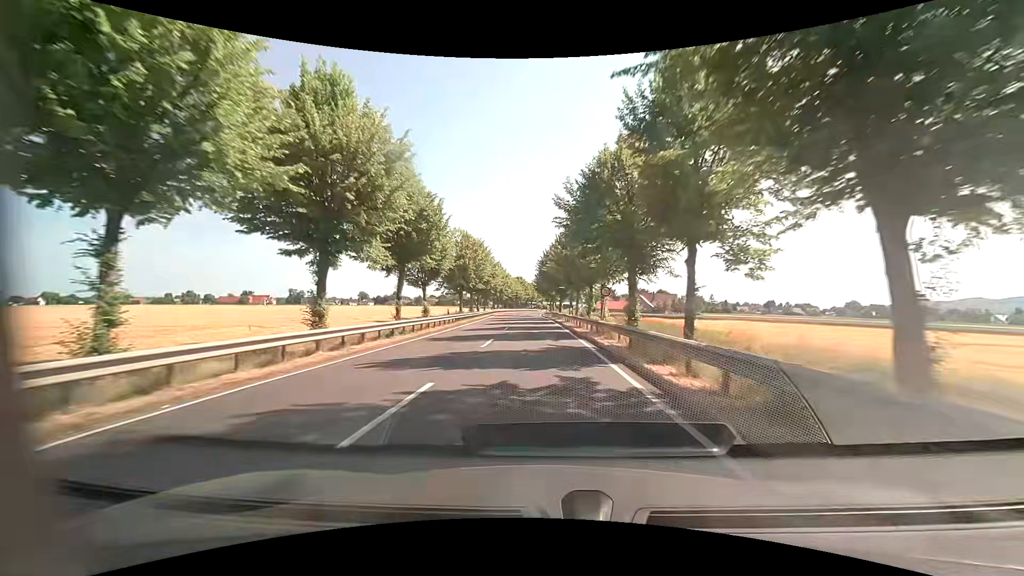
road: primary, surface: asphalt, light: Day
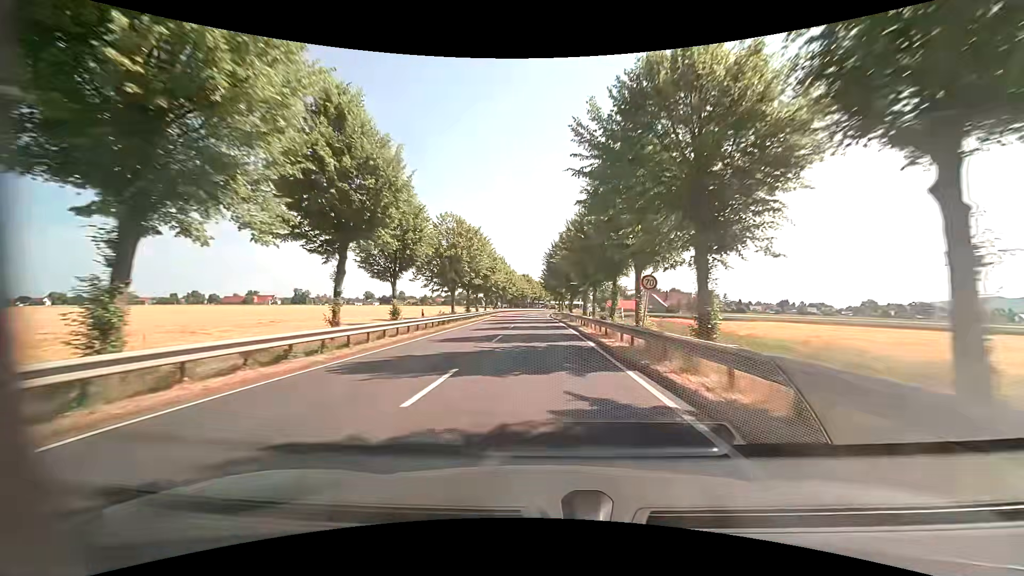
(-0.1, +10.0) m; -1°
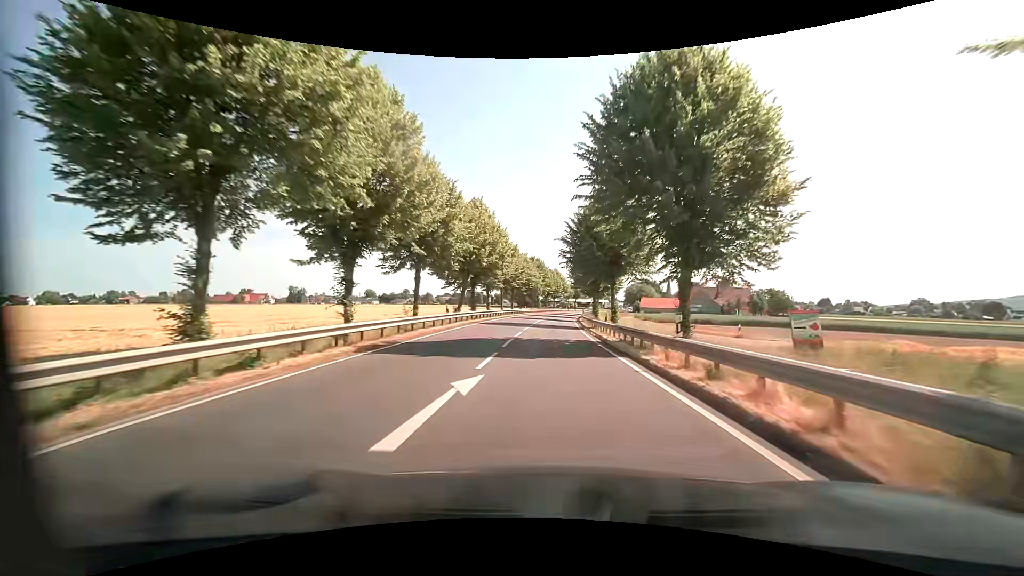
(-1.0, +50.5) m; -2°
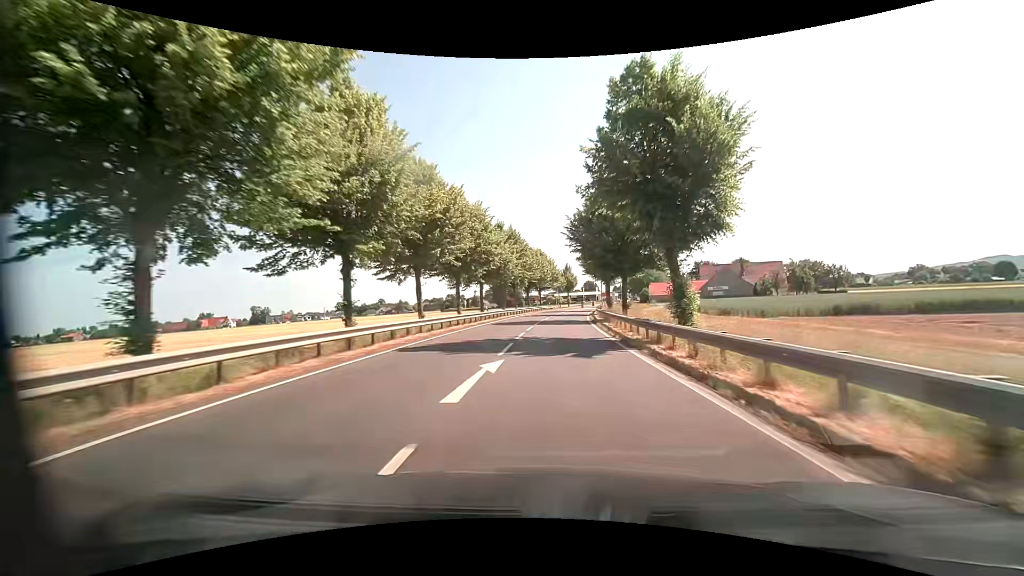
(+0.5, +39.6) m; +2°
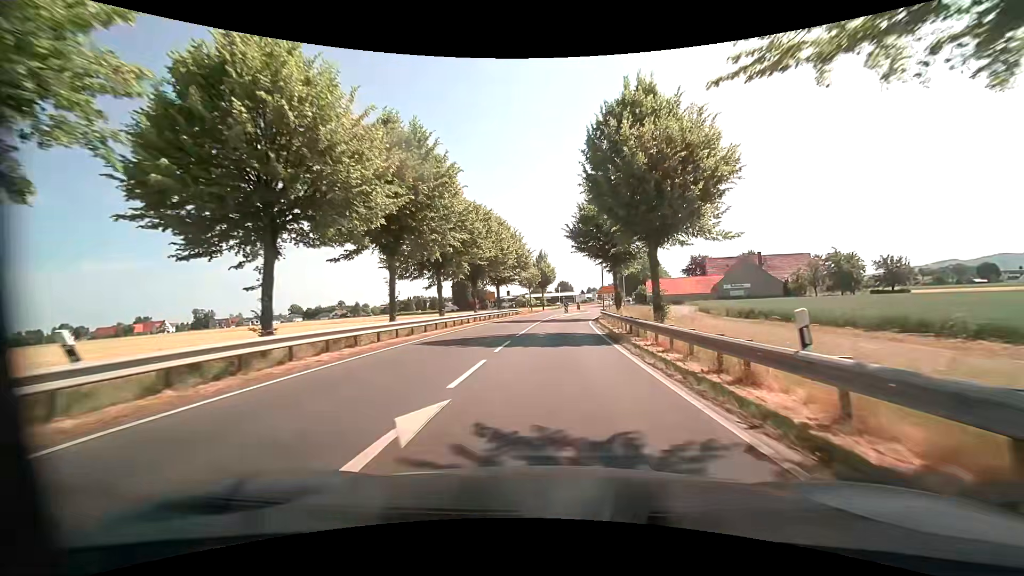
(+1.0, +34.4) m; +3°
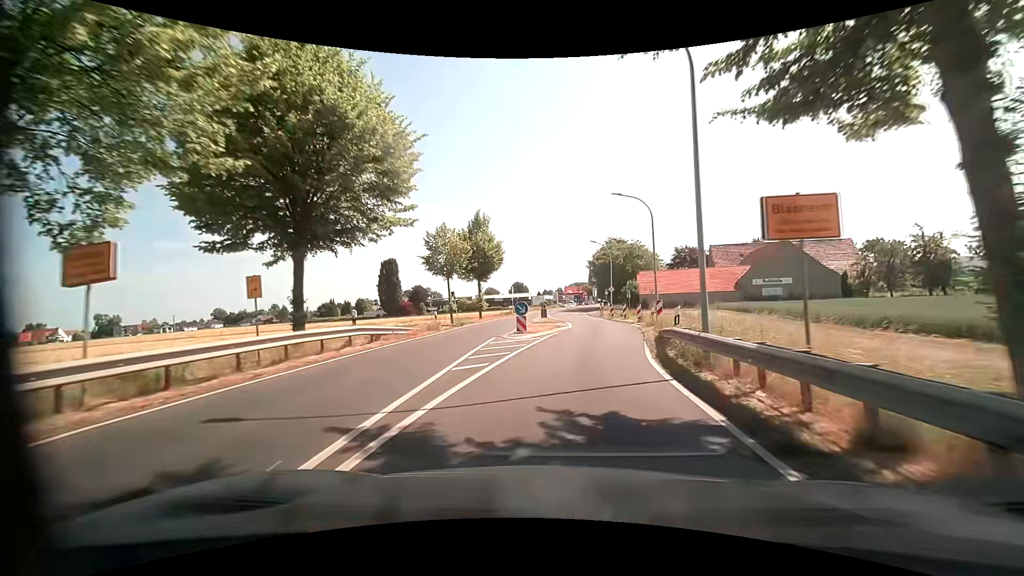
(+1.4, +37.1) m; +5°
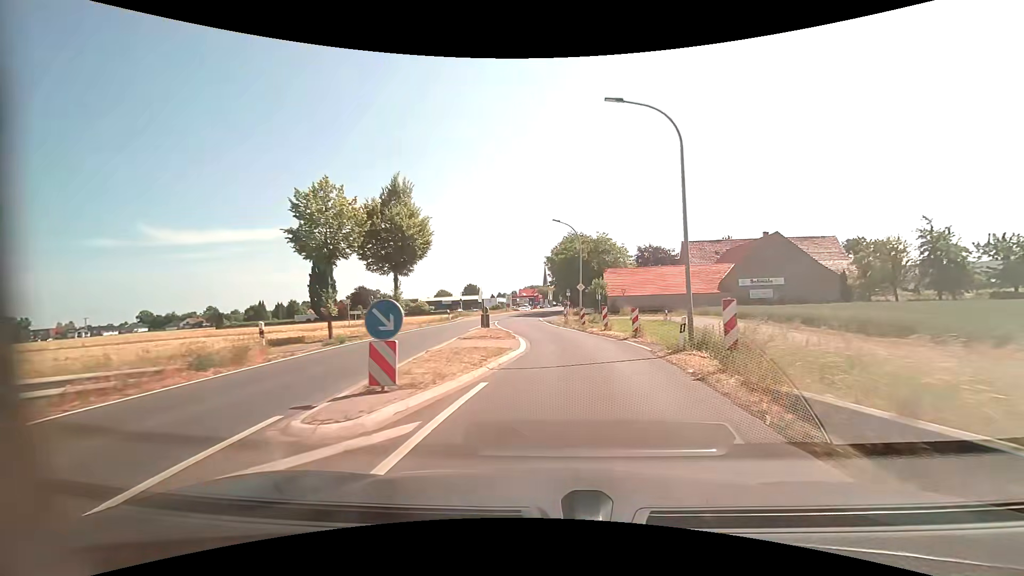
(+0.6, +13.7) m; +5°
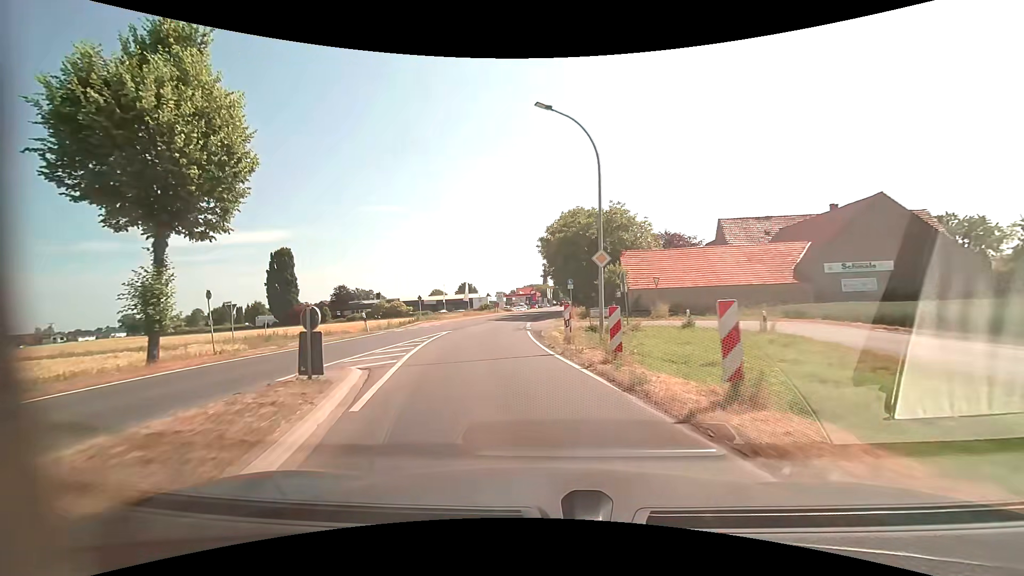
(+0.9, +19.5) m; +1°
(-1, +10) (-2, +20) (-3, +30) (-3, +40) (-3, +50) (-3, +60) (-2, +70) (-2, +80) (-1, +90) (0, +100) m
